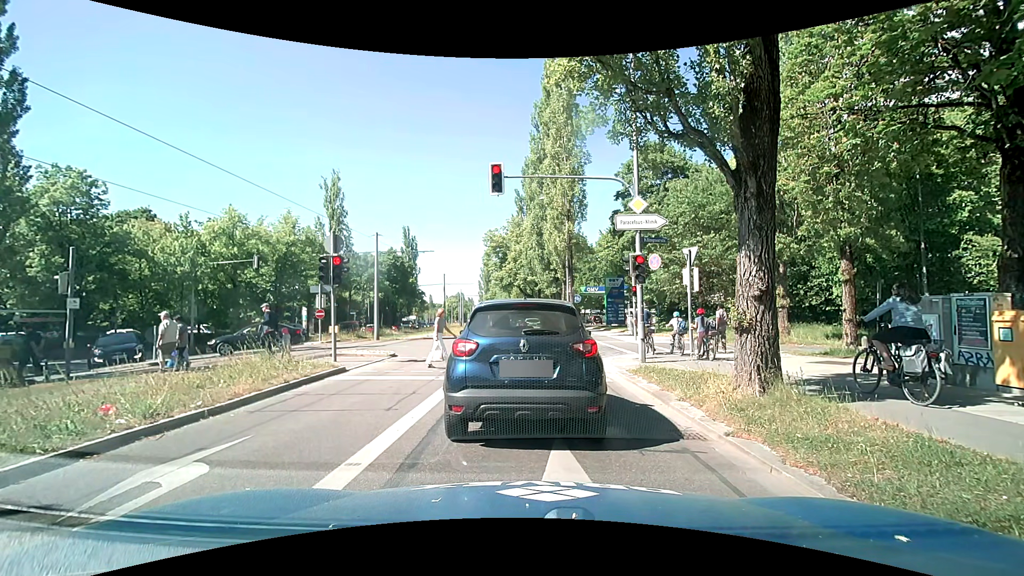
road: secondary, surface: asphalt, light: Day
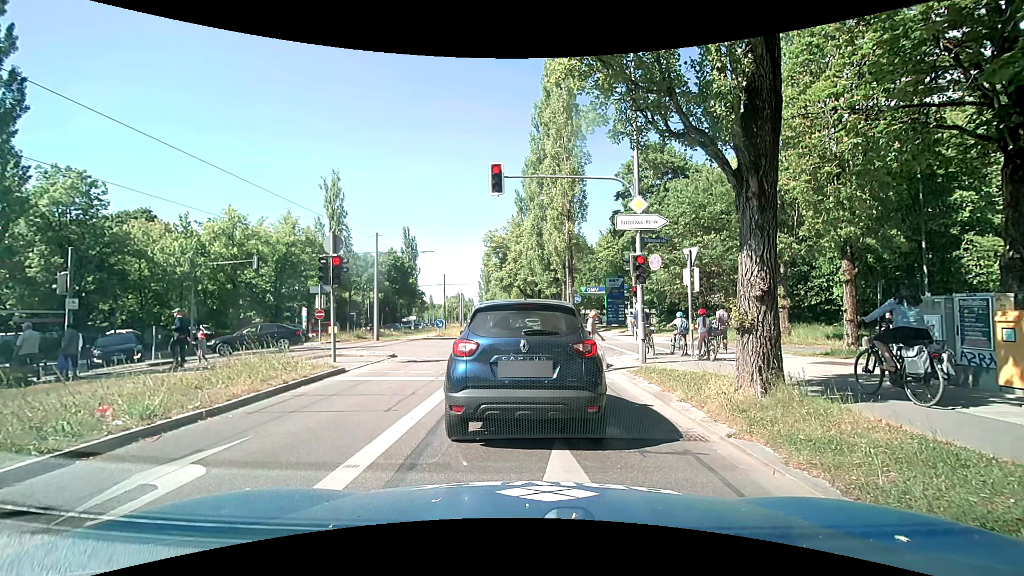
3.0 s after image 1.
(0.0, 0.0) m; 0°
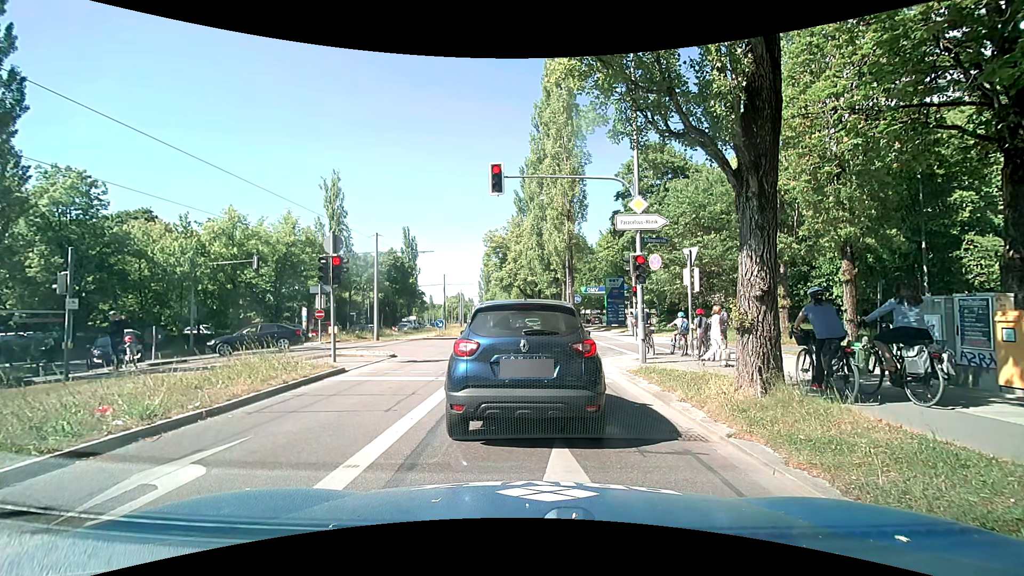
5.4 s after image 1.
(0.0, 0.0) m; 0°
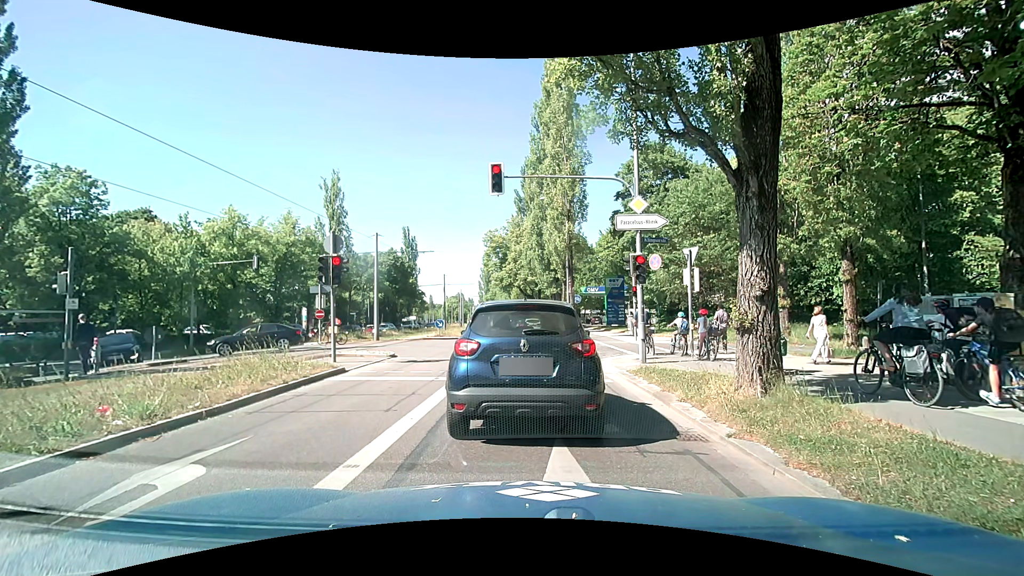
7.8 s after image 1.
(0.0, 0.0) m; 0°
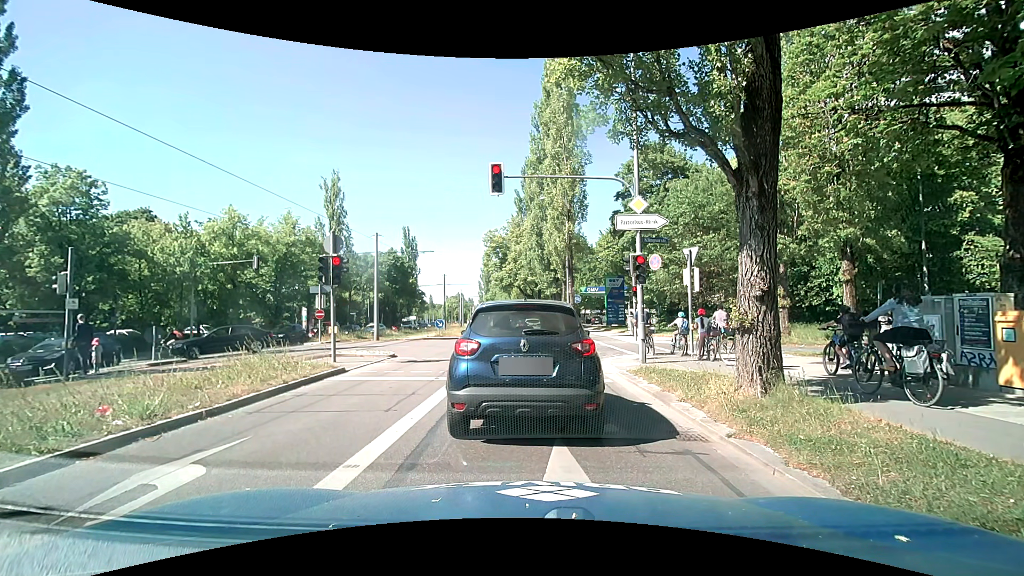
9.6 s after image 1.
(0.0, 0.0) m; 0°
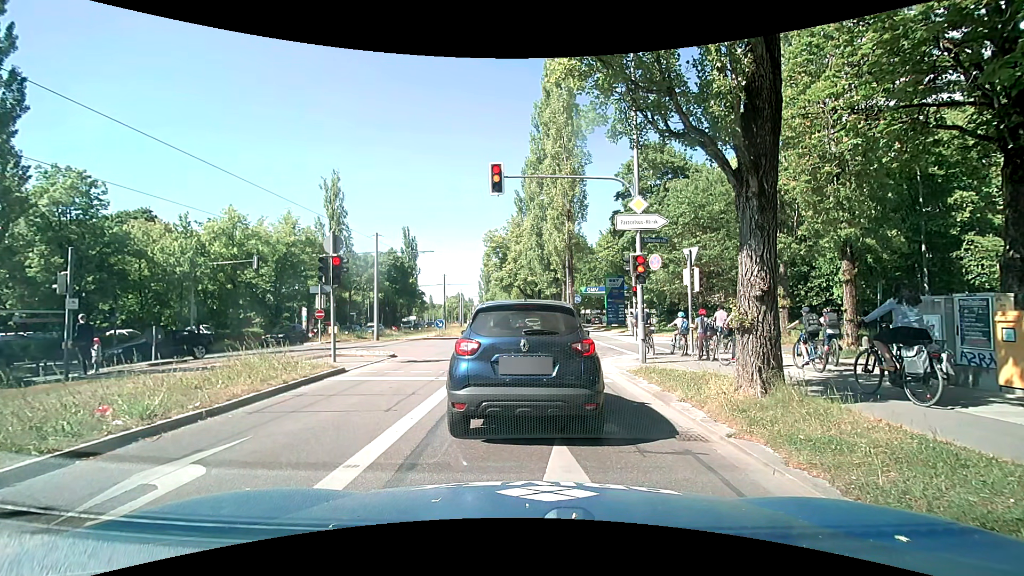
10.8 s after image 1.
(0.0, 0.0) m; 0°
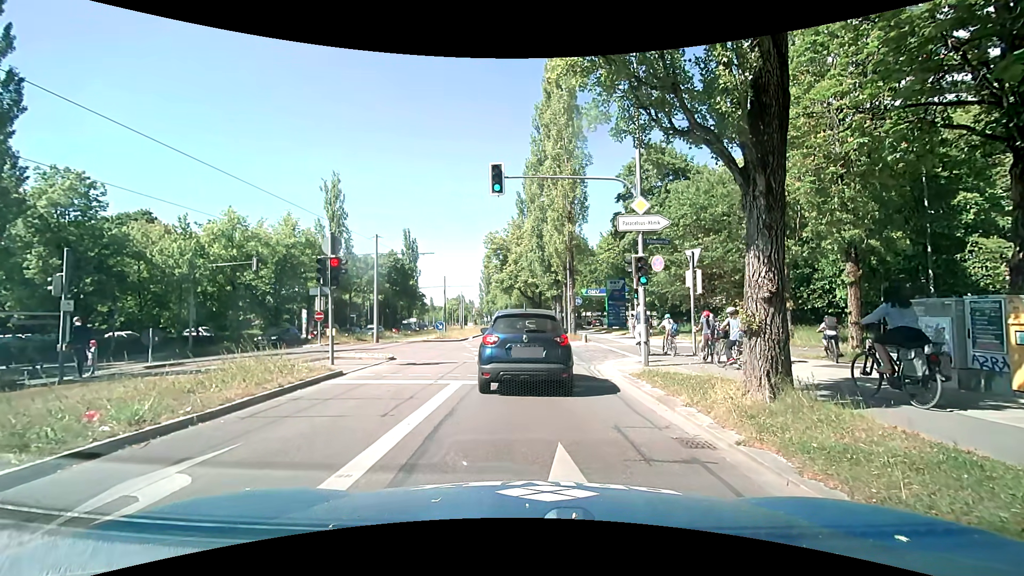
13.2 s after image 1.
(0.0, +0.2) m; 0°
